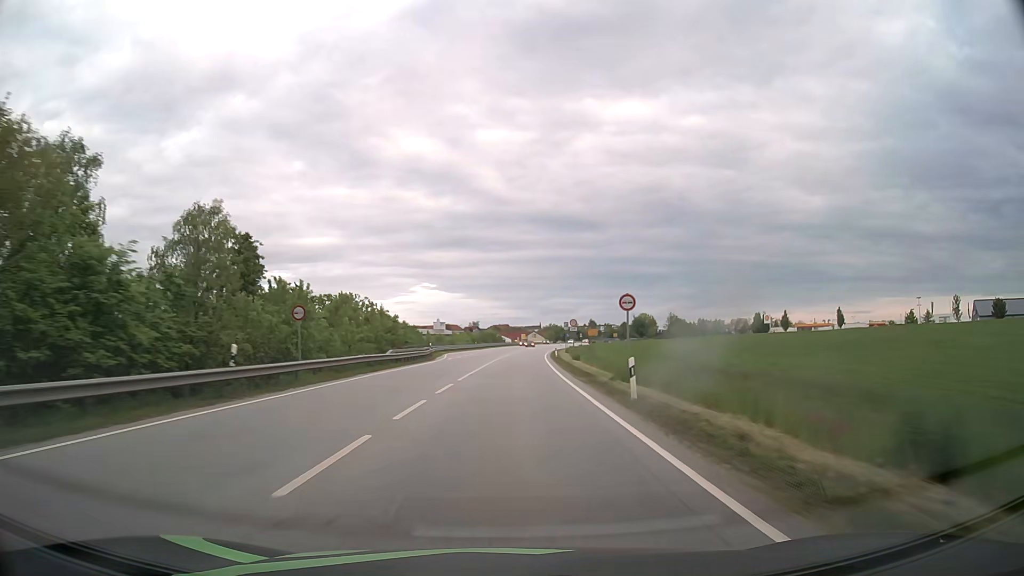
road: primary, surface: asphalt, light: Day
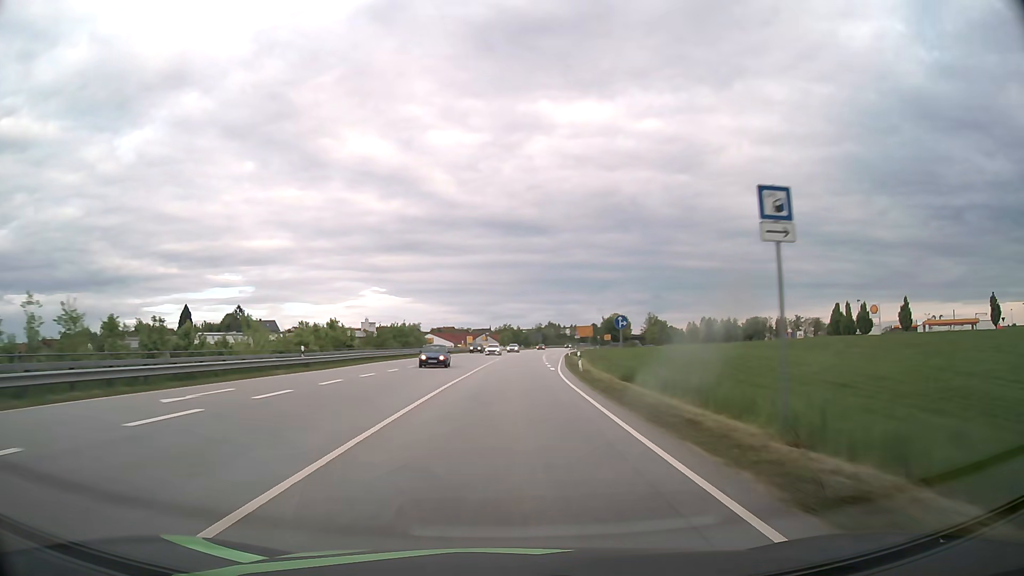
(+2.9, +78.9) m; +4°
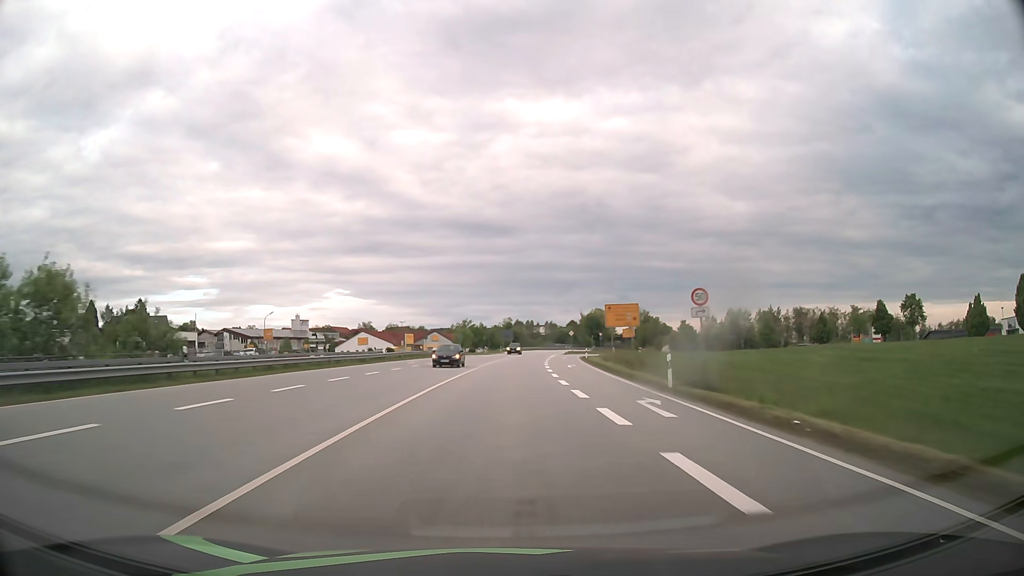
(+1.4, +63.2) m; +3°
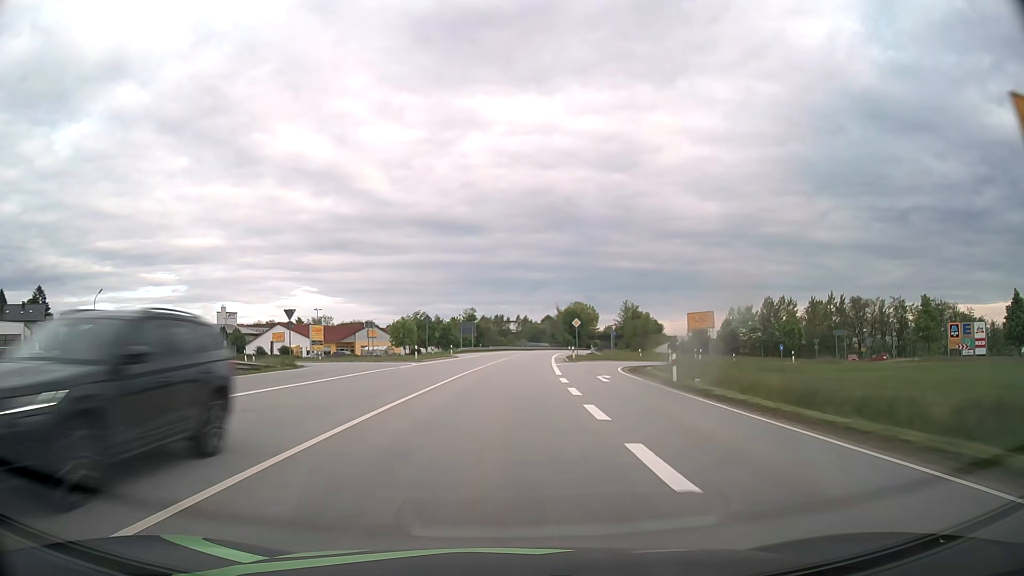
(+1.2, +47.4) m; +3°
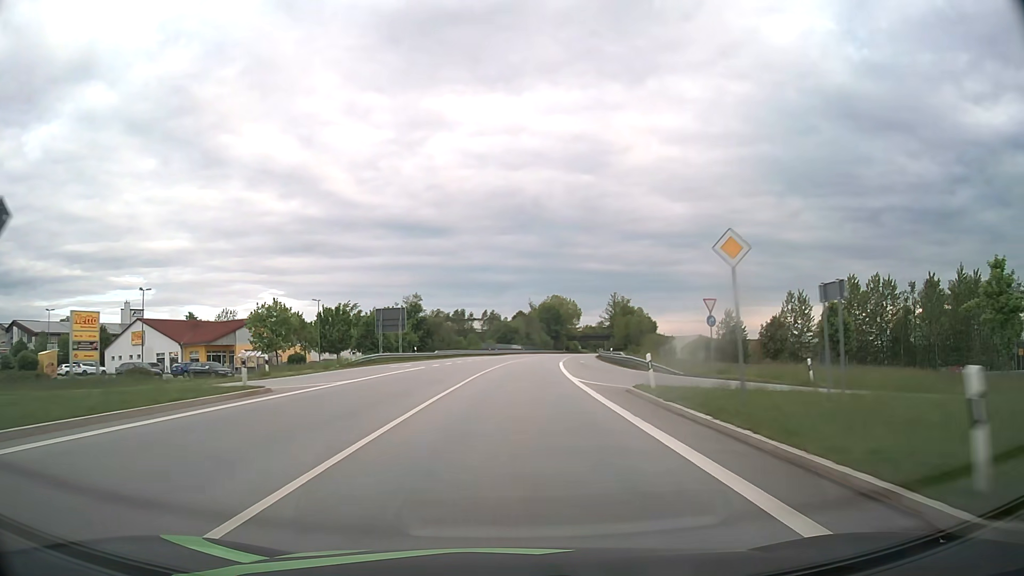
(+1.1, +47.4) m; +3°
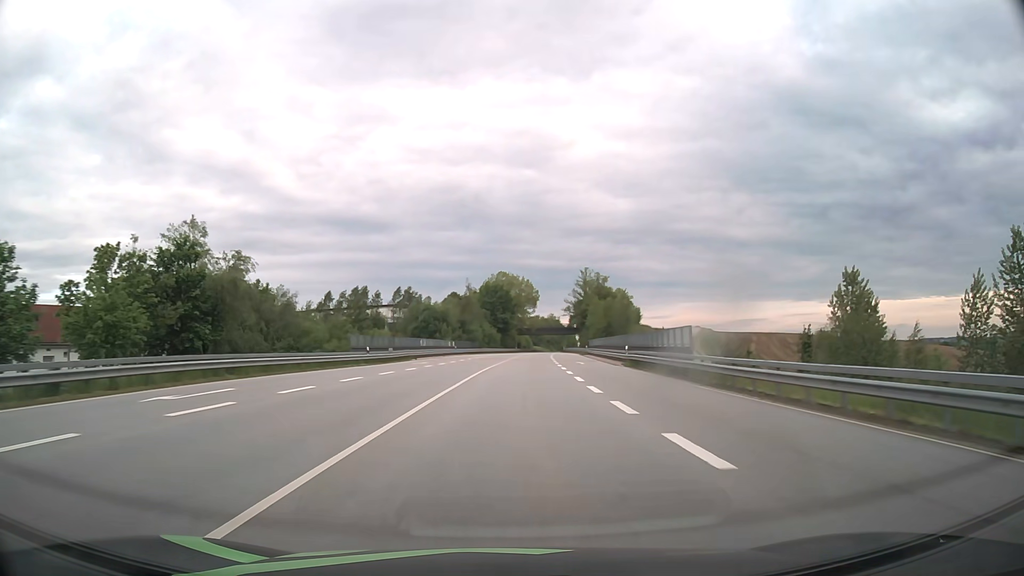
(+2.8, +63.1) m; +5°
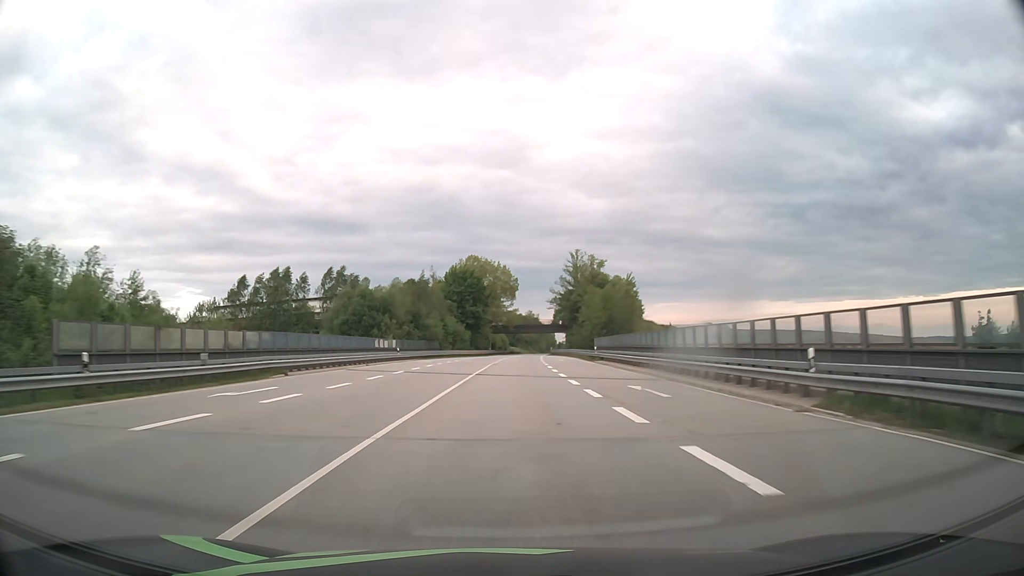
(+0.6, +31.6) m; +2°
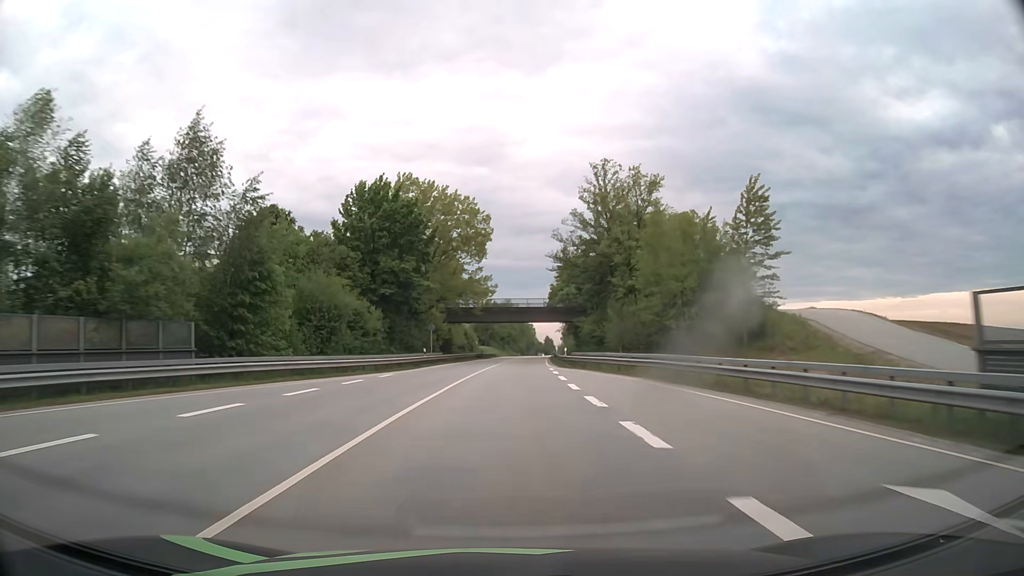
(+1.2, +63.4) m; +2°
(0, +10) (0, +20) (0, +30) (+1, +40) (+1, +50) (+1, +60) (+2, +70) (+2, +80) (+3, +90) (+4, +100) m
